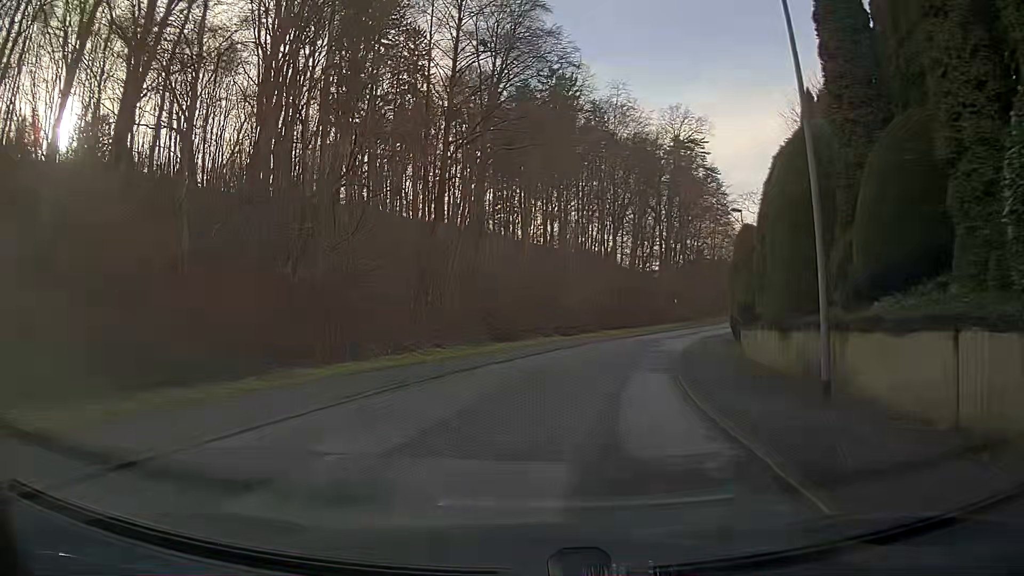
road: residential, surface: asphalt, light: Day
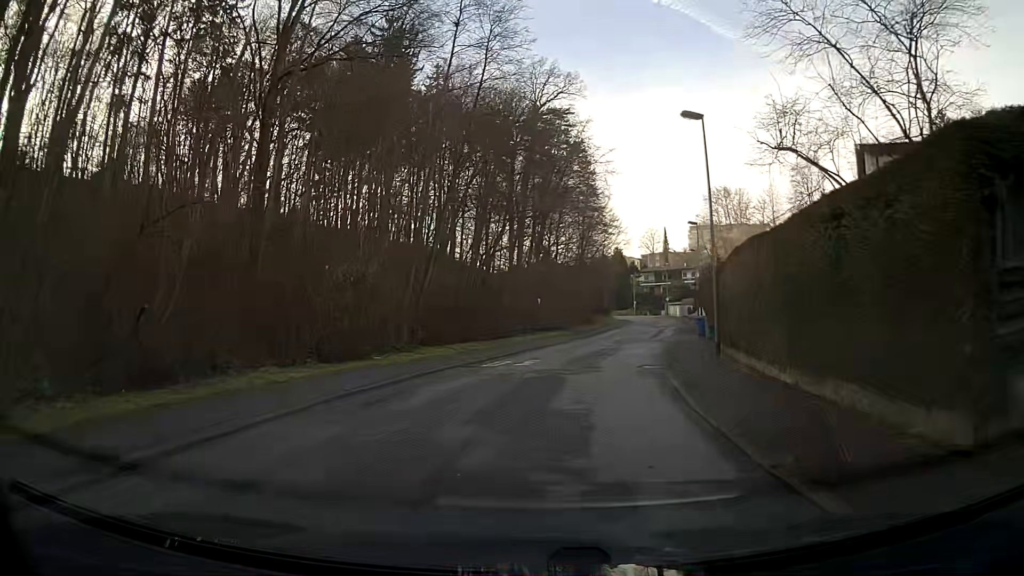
(+2.5, +22.9) m; +13°
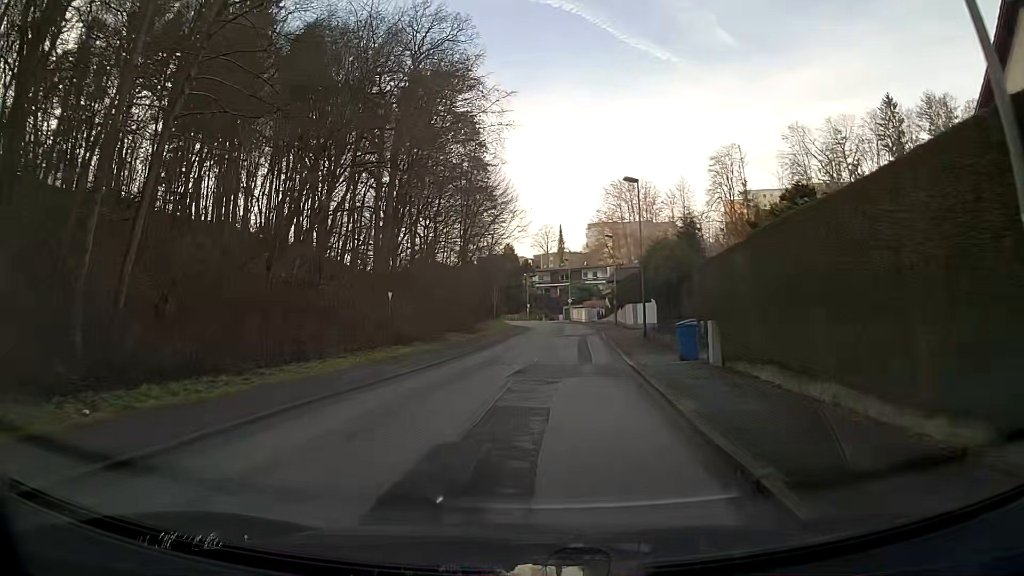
(+1.6, +18.3) m; +9°
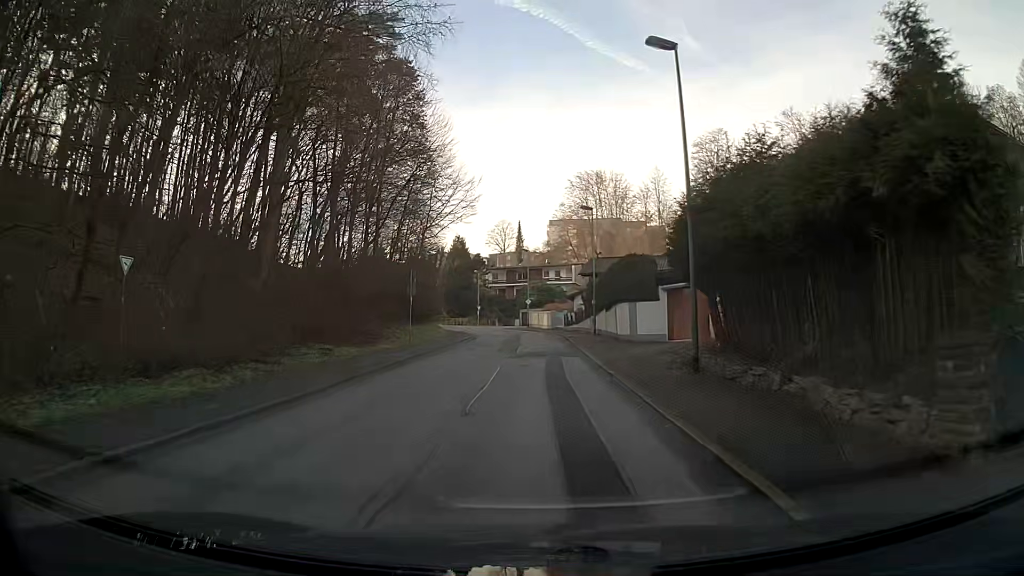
(+0.7, +18.5) m; +3°
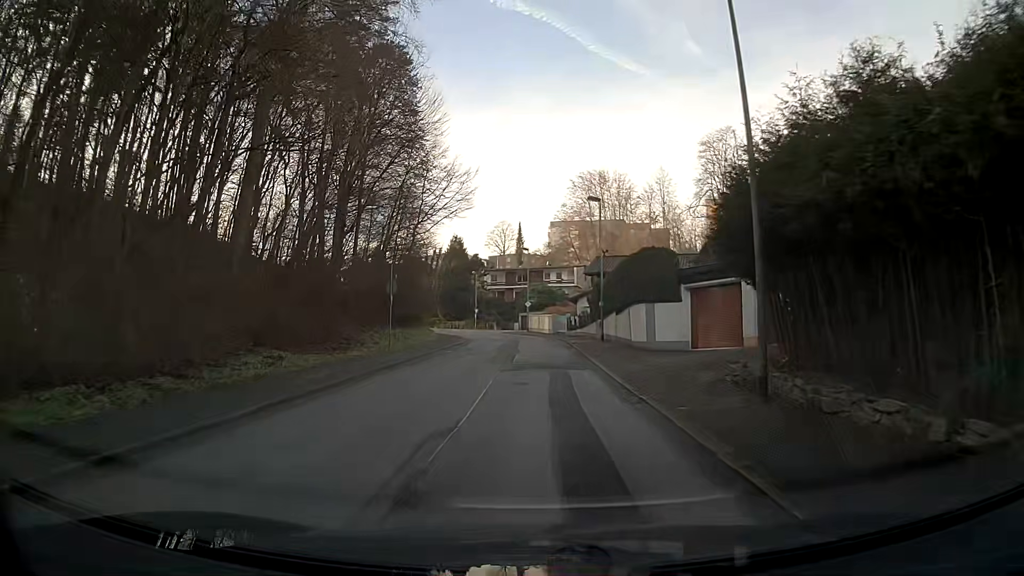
(0.0, +4.6) m; 0°
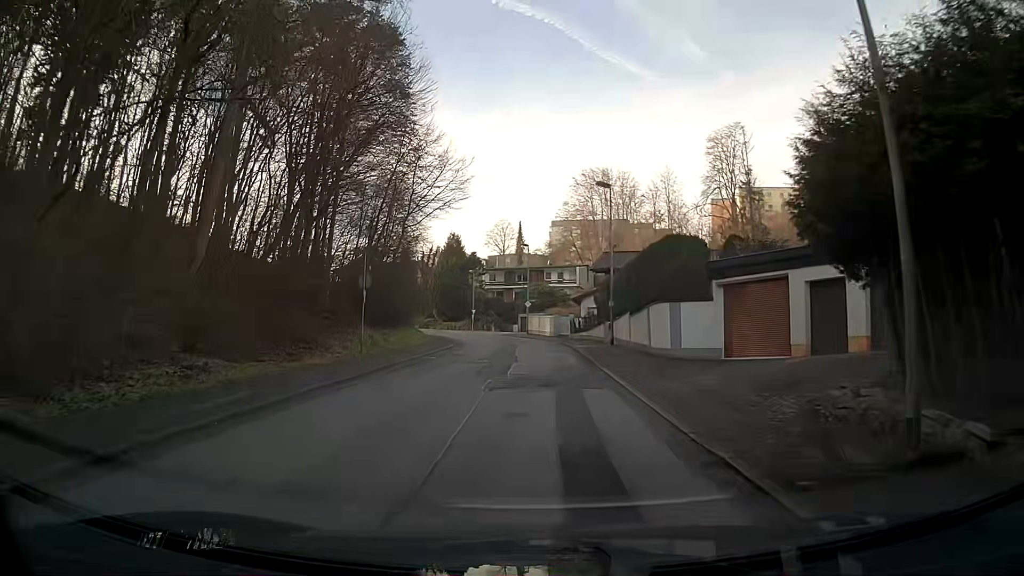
(0.0, +4.6) m; 0°
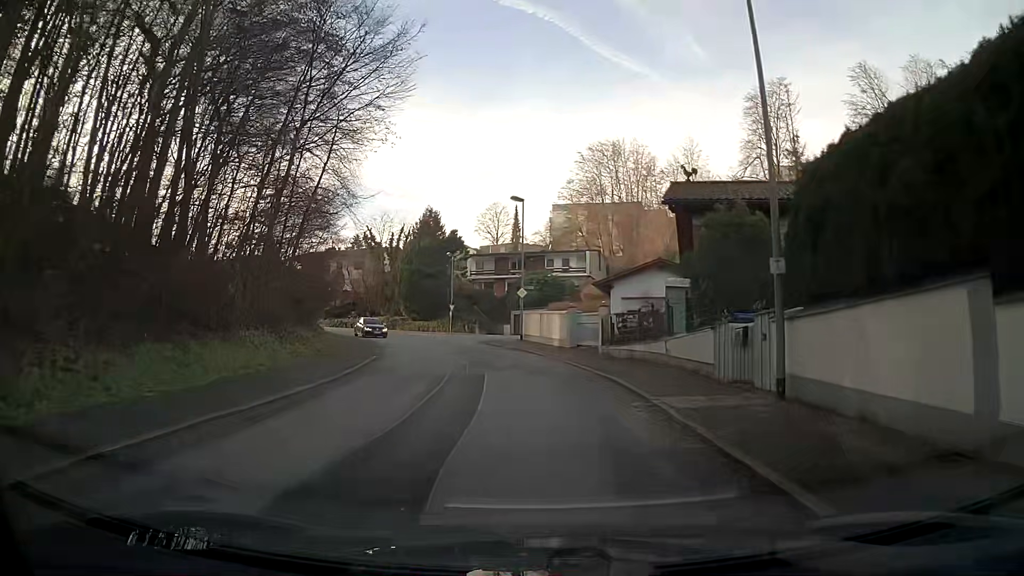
(0.0, +23.0) m; 0°
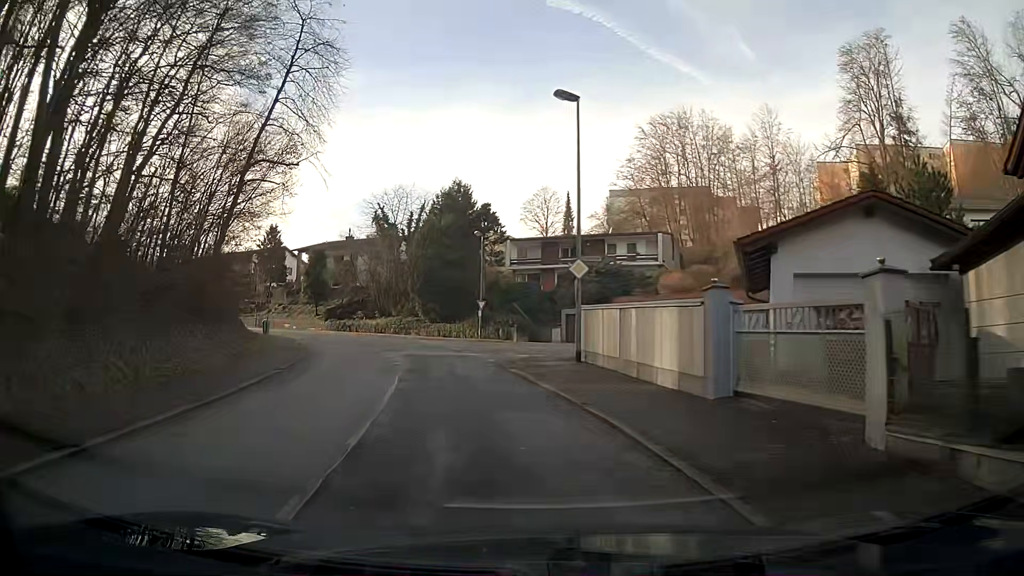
(-0.6, +18.5) m; -6°
(-1, +10) (-2, +20) (-4, +30) (-7, +39) (-11, +48) (-17, +56) (-25, +63) (-32, +69) (-41, +75) (-49, +80) m
